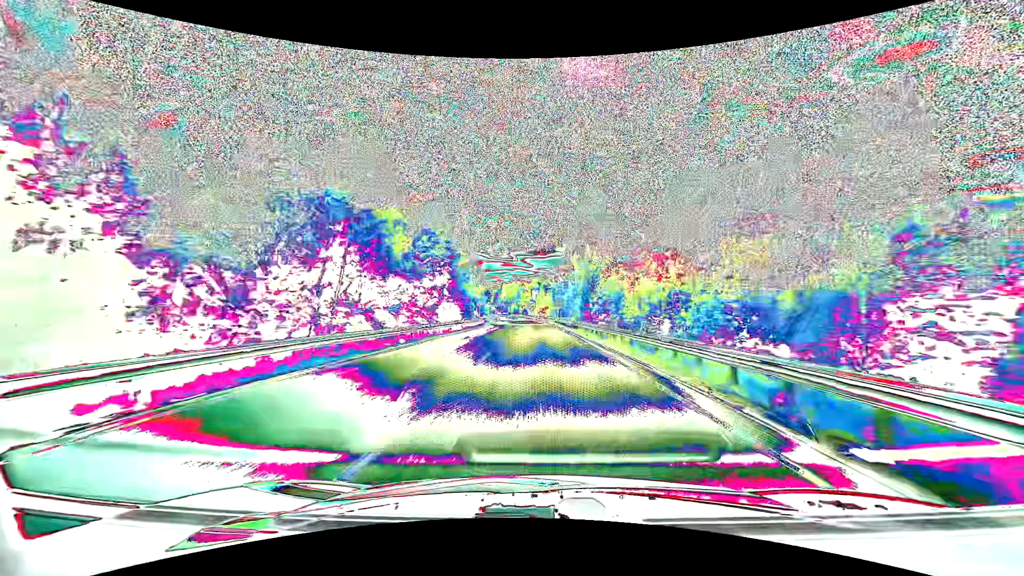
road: primary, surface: asphalt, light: Day
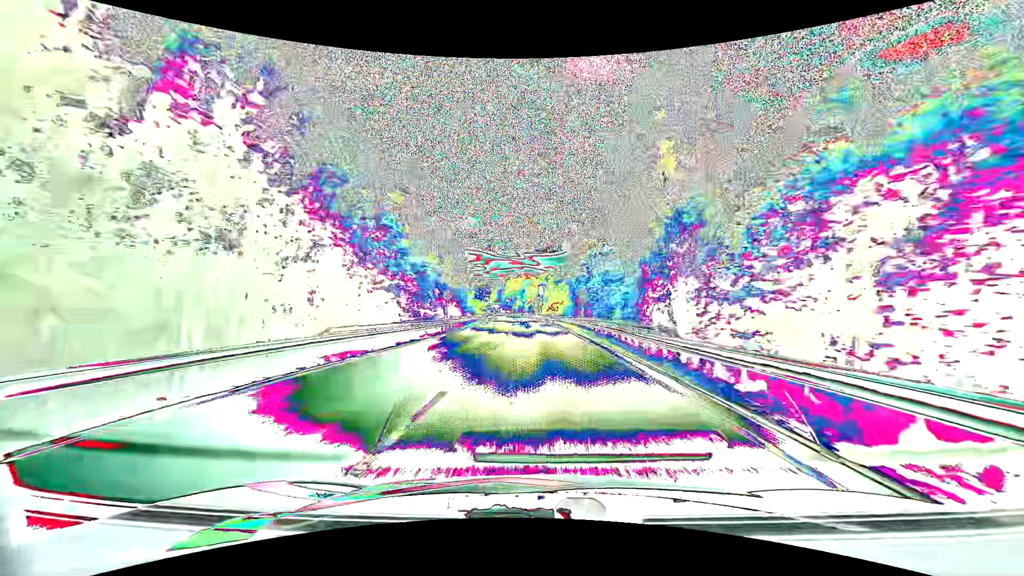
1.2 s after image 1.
(-0.3, +32.4) m; -1°
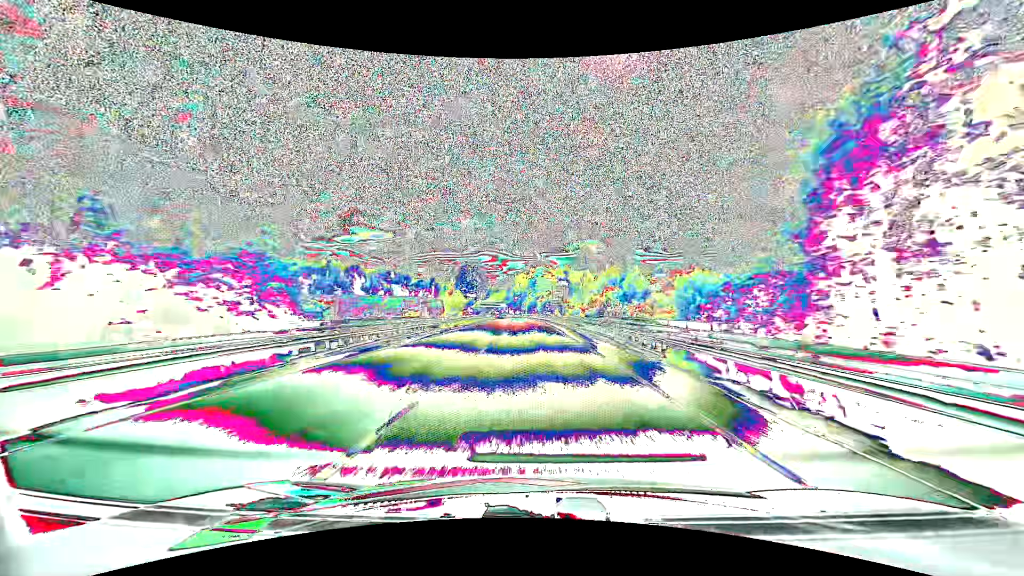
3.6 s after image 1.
(-1.1, +60.5) m; -2°
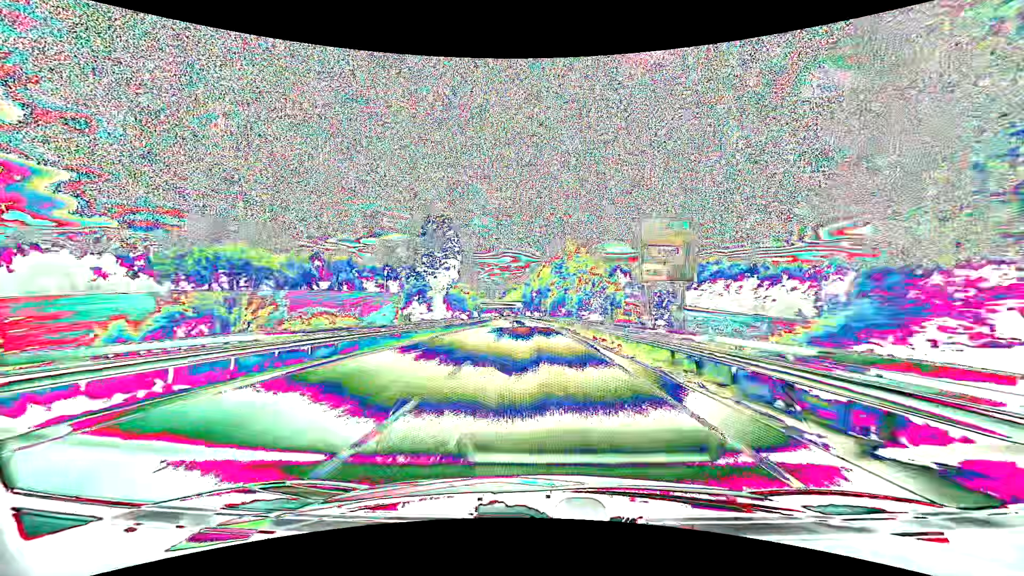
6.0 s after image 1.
(-1.3, +54.4) m; -3°
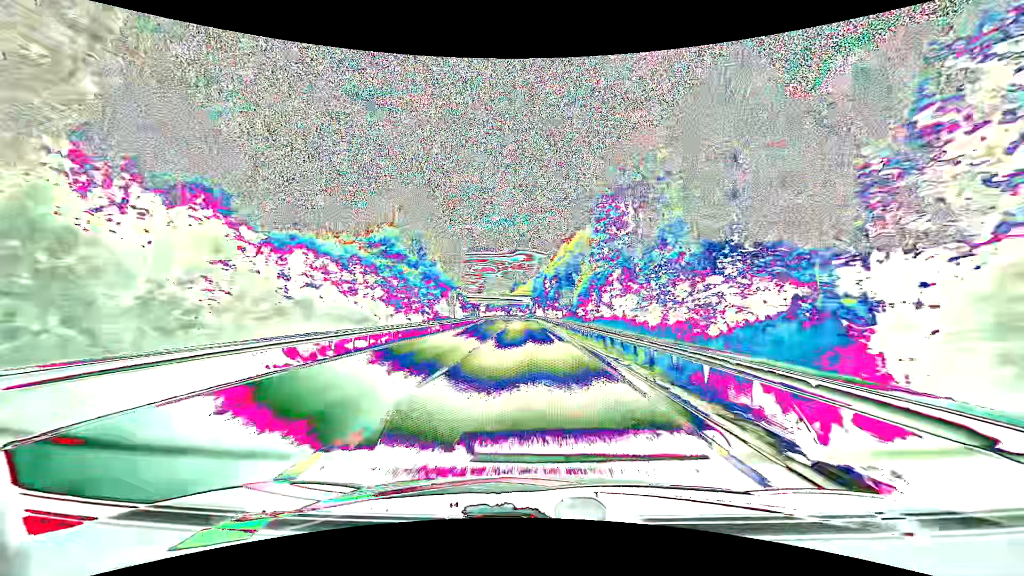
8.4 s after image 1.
(-0.7, +49.1) m; -2°
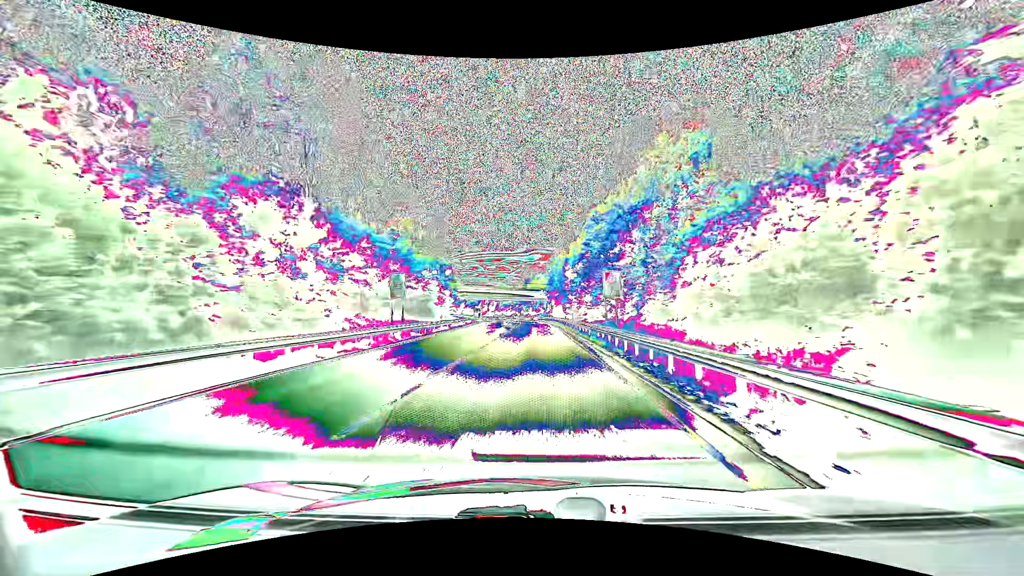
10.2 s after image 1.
(-0.5, +33.6) m; -2°
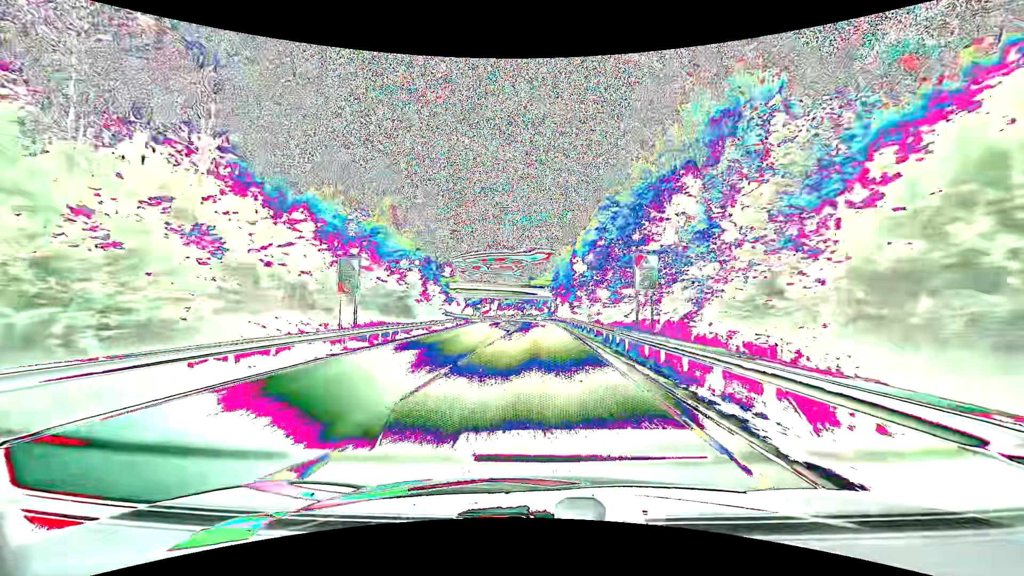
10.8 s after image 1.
(0.0, +10.6) m; 0°
